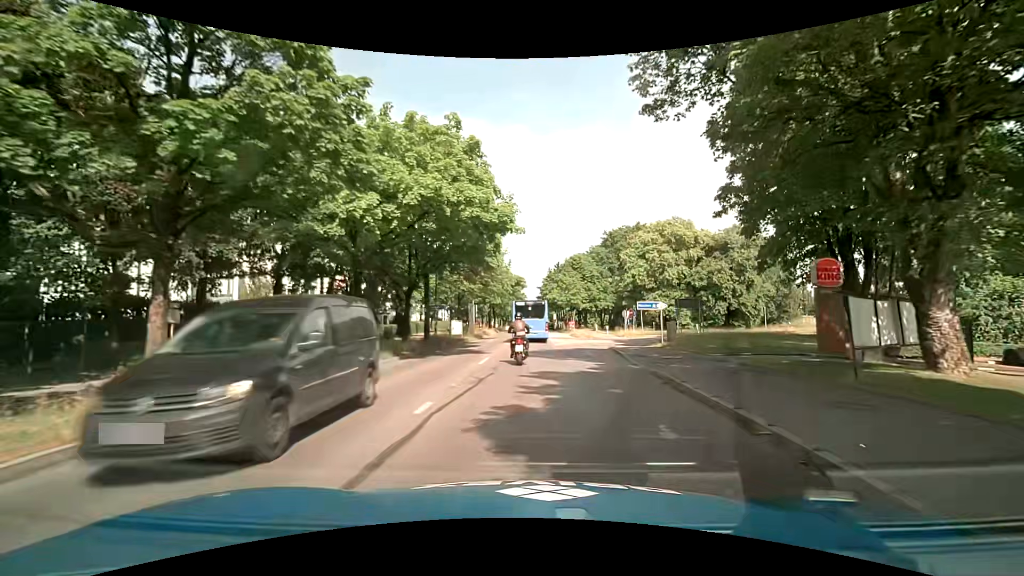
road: tertiary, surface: asphalt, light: Day
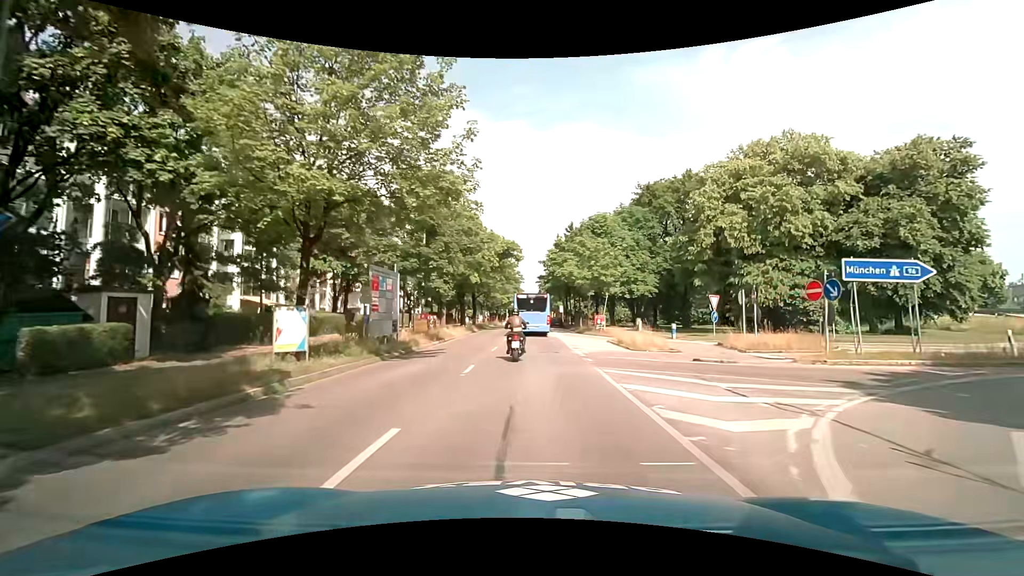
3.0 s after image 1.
(+0.1, +31.7) m; 0°
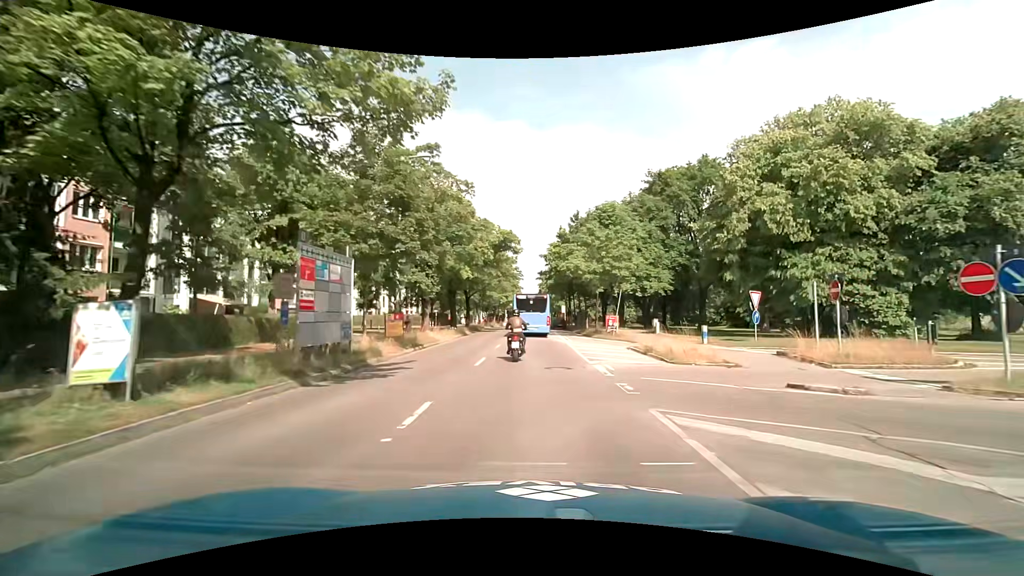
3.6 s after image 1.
(0.0, +6.3) m; 0°
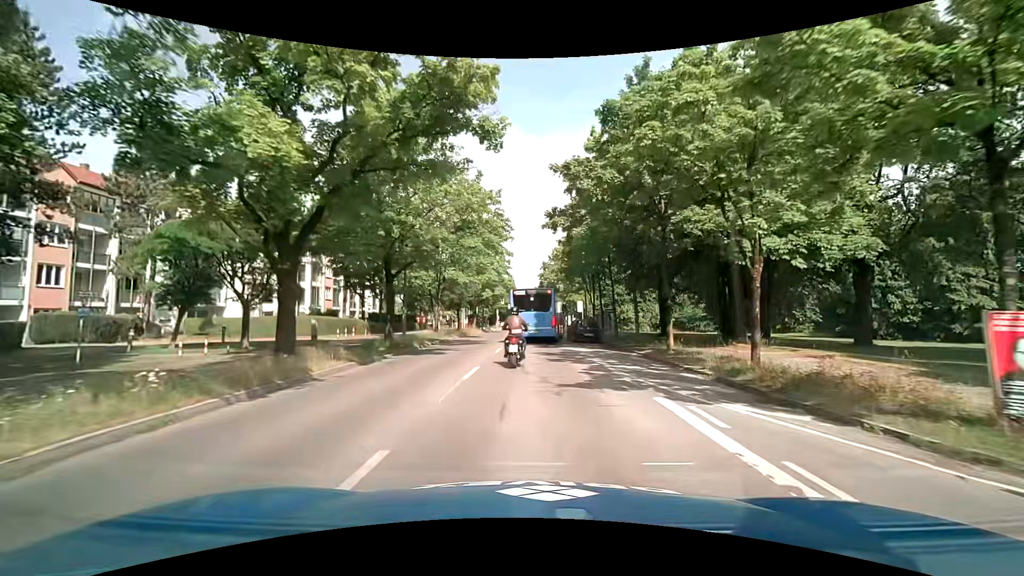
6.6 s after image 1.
(+0.3, +30.6) m; +1°
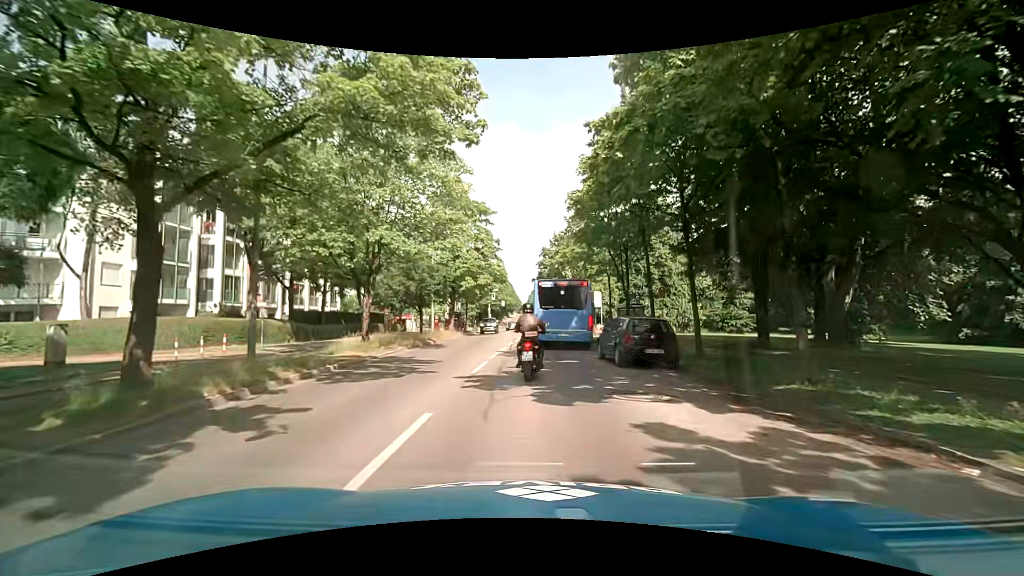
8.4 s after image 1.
(0.0, +15.9) m; 0°
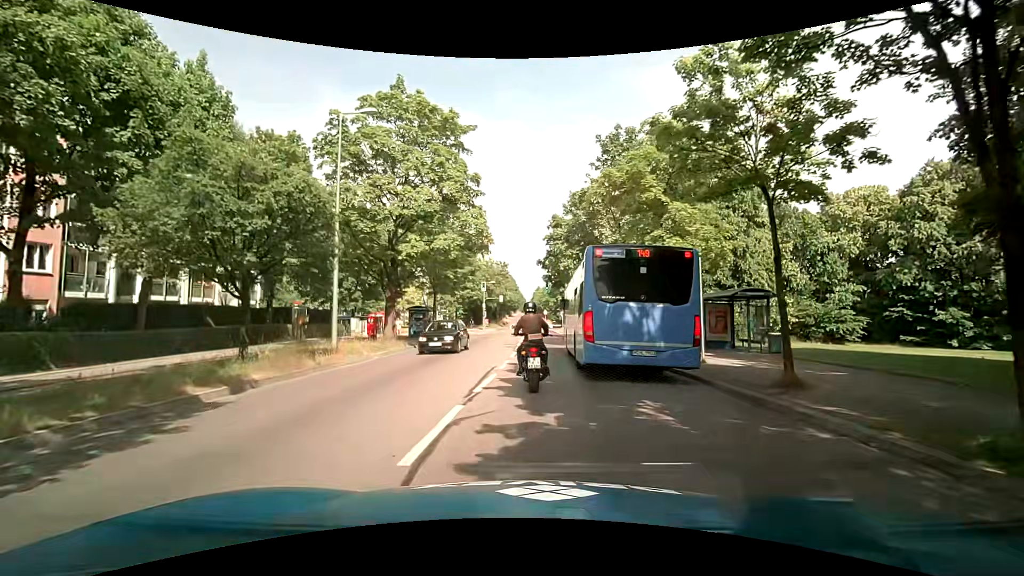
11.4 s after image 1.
(+0.3, +21.3) m; 0°
(0, +10) (0, +20) (0, +30) (0, +40) (+1, +50) (+2, +60) (+2, +70) (+2, +80) (+2, +90) (+2, +100) m
